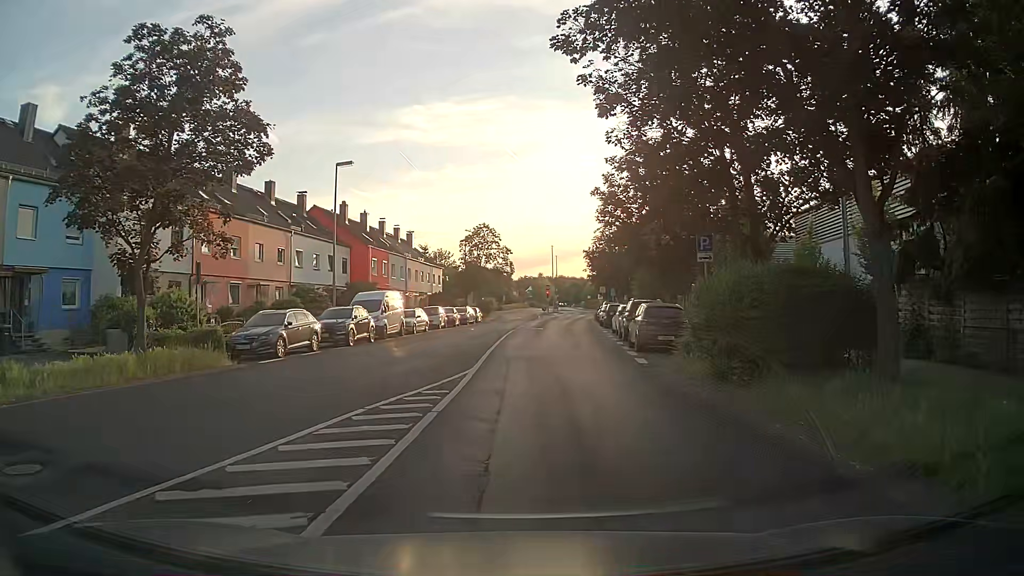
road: residential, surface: asphalt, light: Day
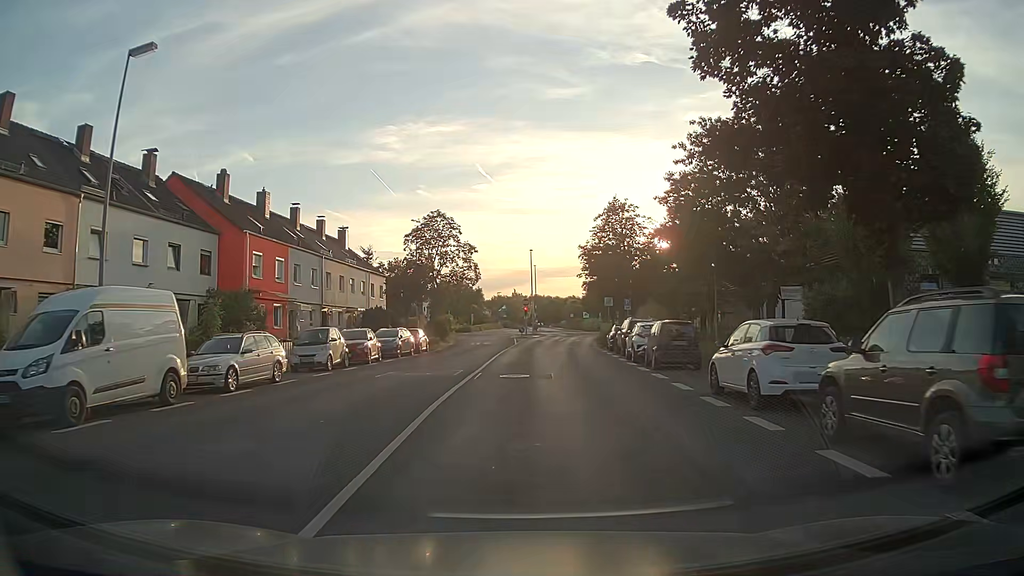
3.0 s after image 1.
(-0.2, +22.6) m; +1°
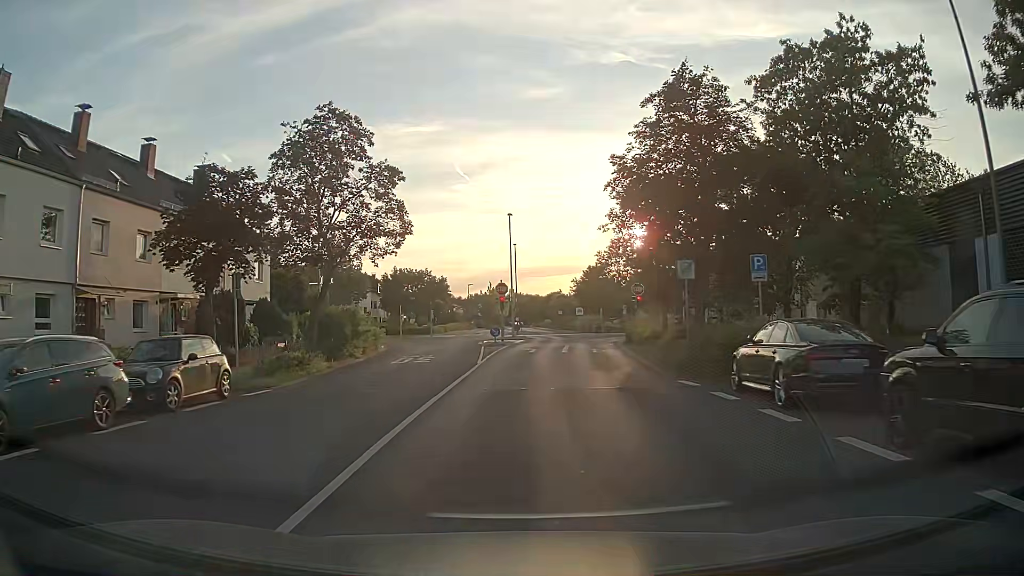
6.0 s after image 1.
(+0.1, +26.9) m; +1°
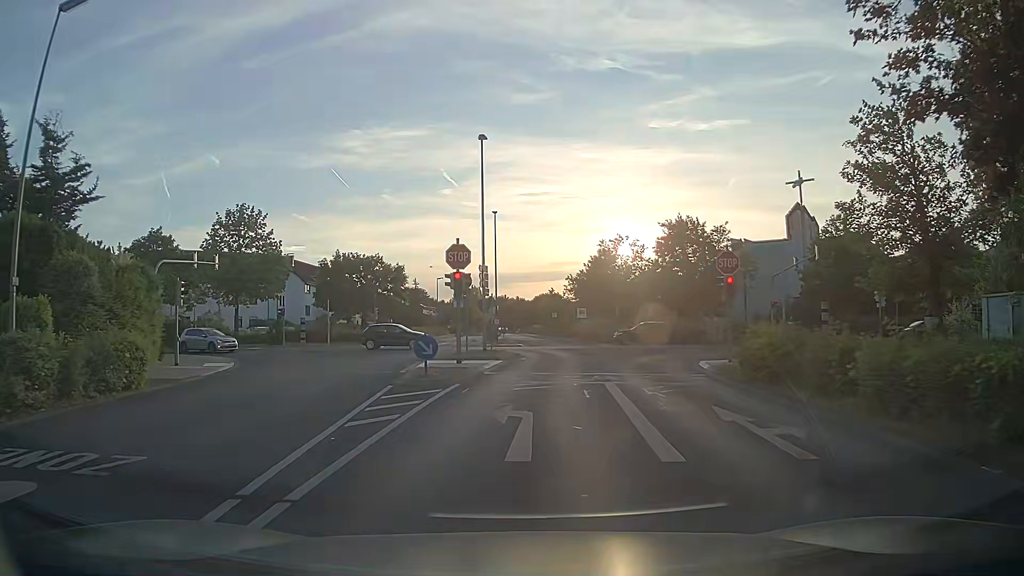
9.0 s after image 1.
(+0.4, +24.7) m; +1°
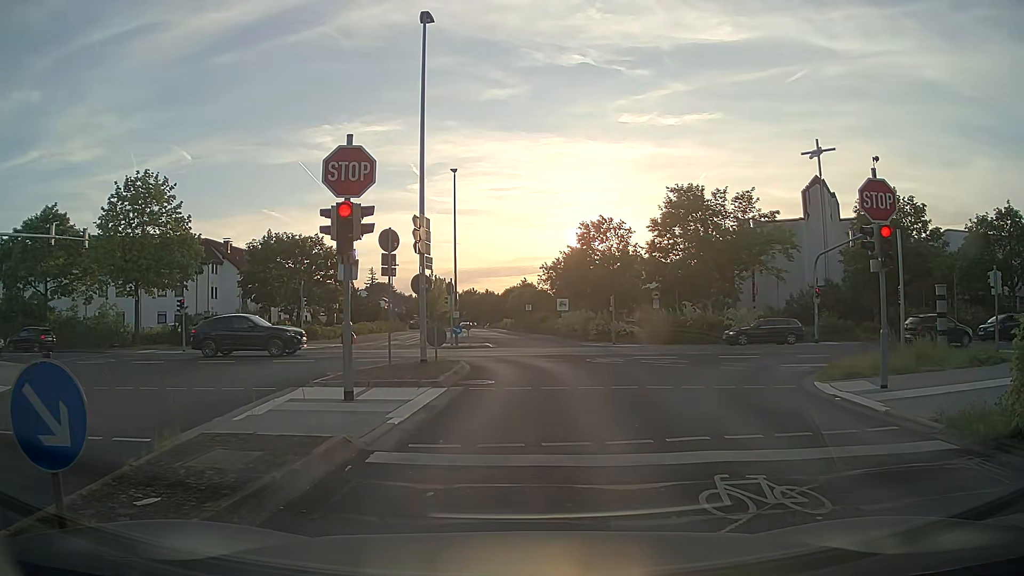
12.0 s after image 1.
(+0.3, +12.2) m; +4°
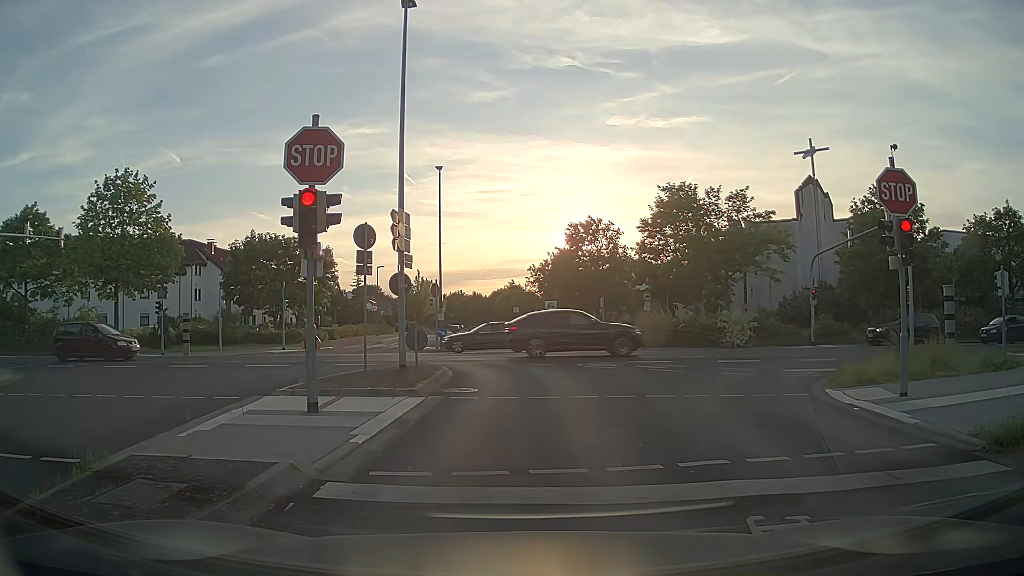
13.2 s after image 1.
(0.0, +1.2) m; 0°
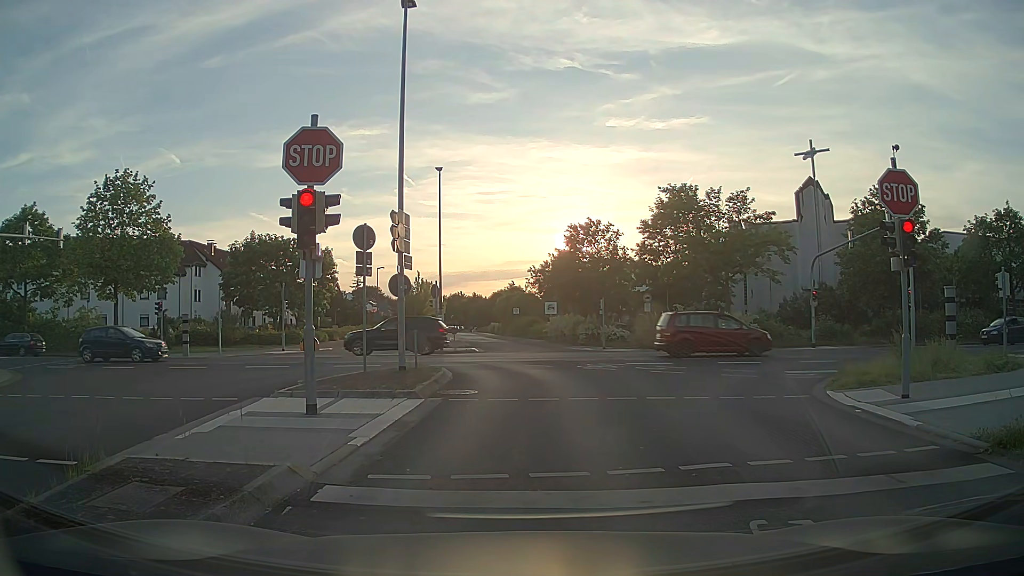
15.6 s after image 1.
(0.0, +0.2) m; 0°
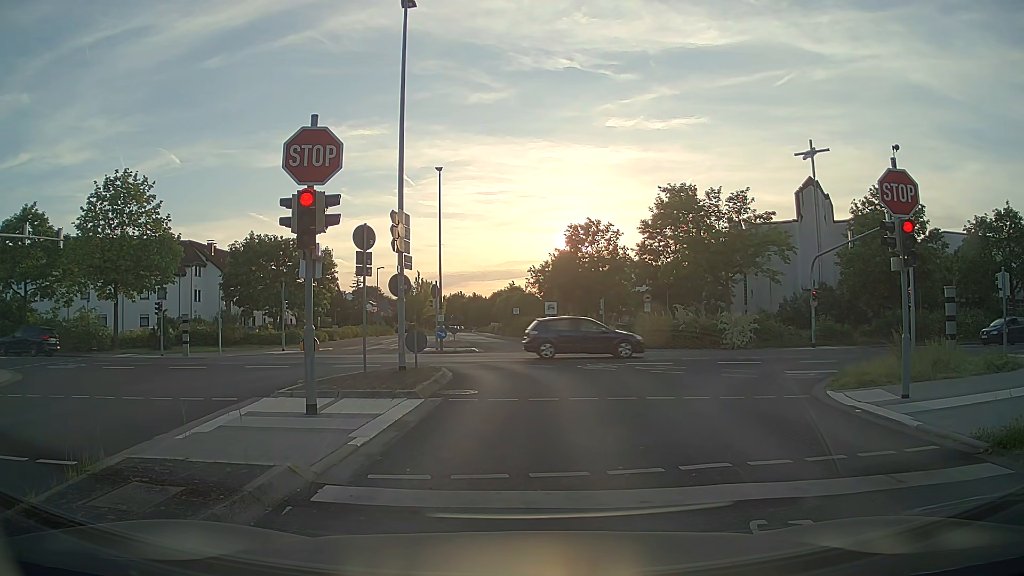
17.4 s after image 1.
(0.0, 0.0) m; 0°
